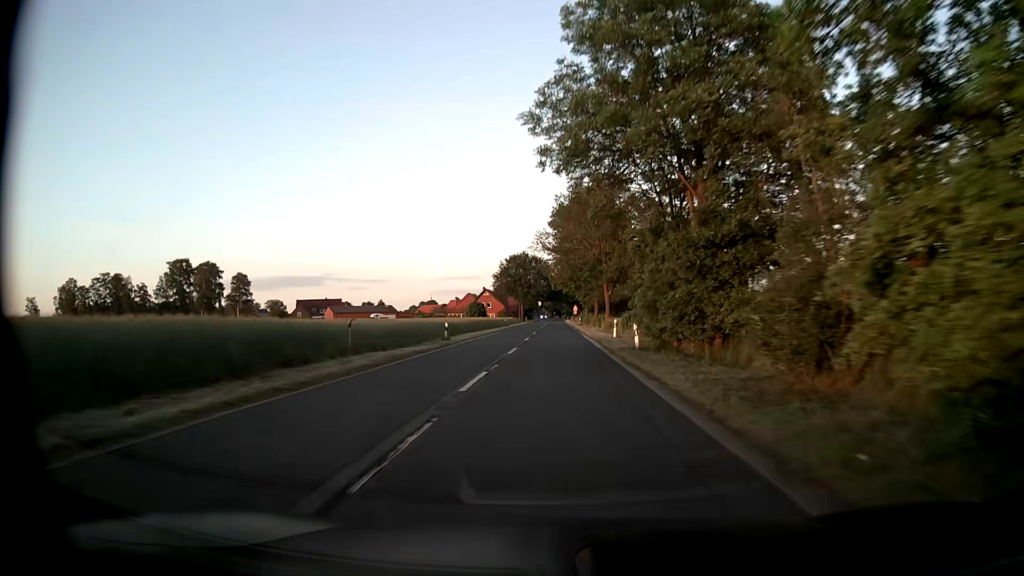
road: secondary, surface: asphalt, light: Day
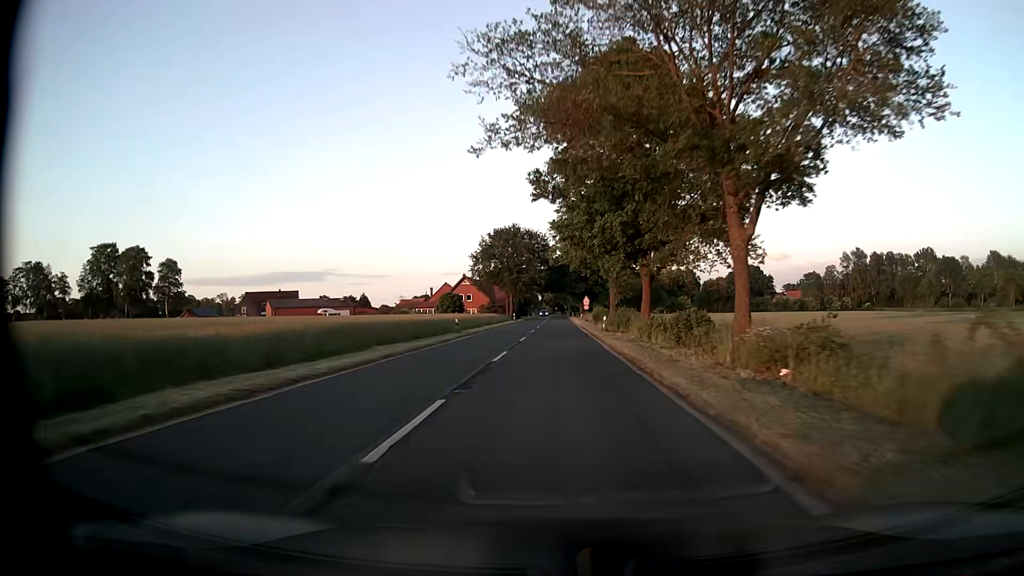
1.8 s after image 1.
(-0.2, +41.3) m; 0°
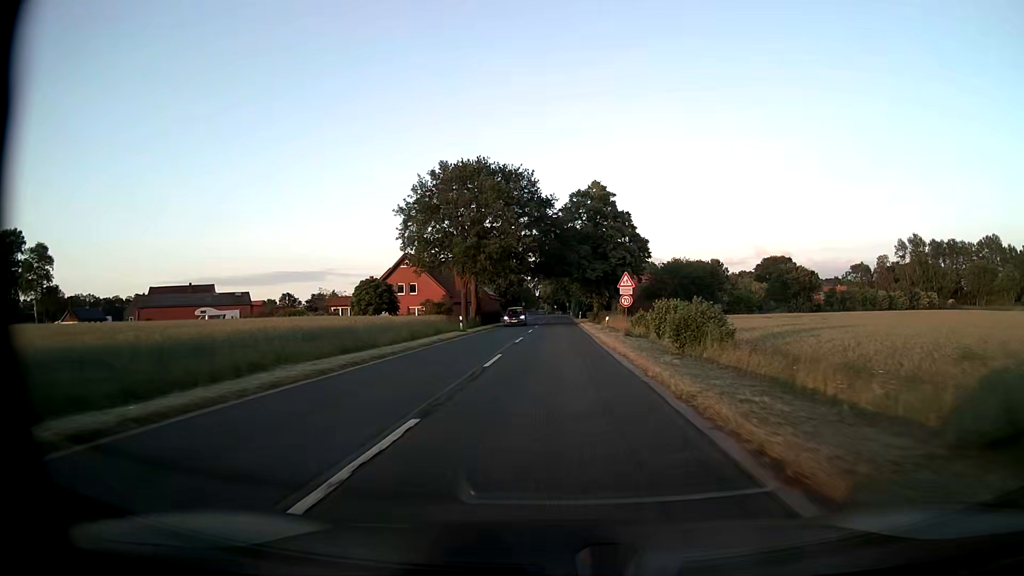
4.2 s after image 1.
(+0.1, +49.5) m; 0°
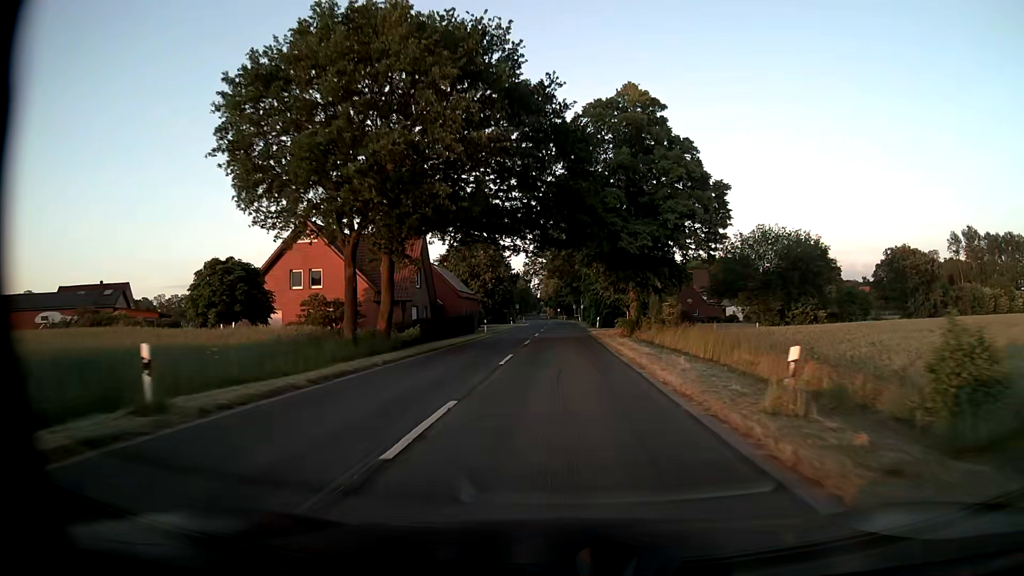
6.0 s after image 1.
(+0.1, +33.8) m; 0°
(0, +10) (0, +20) (0, +30) (0, +40) (0, +50) (0, +60) (0, +70) (0, +80) (0, +90) (0, +100) m
